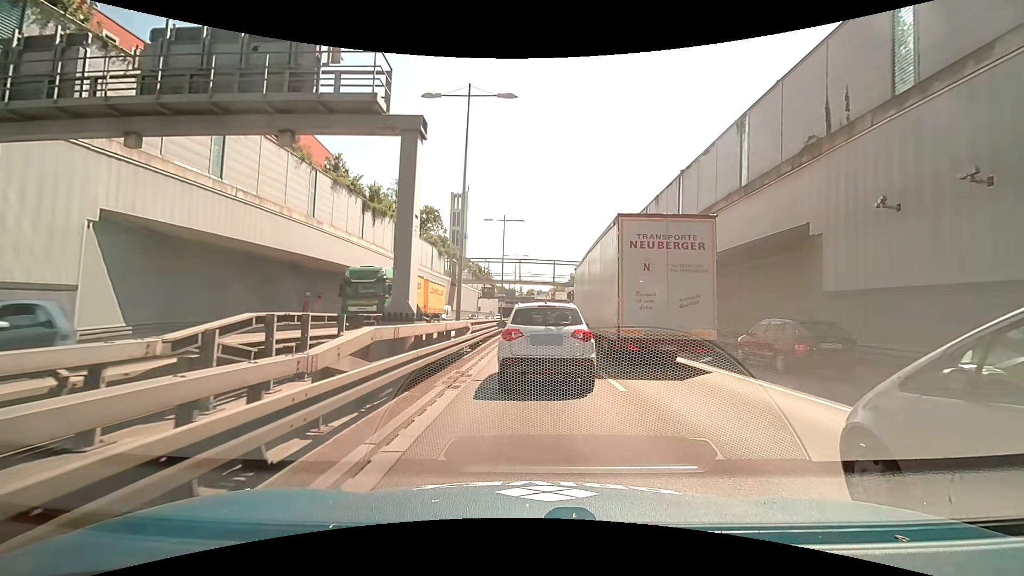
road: trunk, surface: asphalt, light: Day
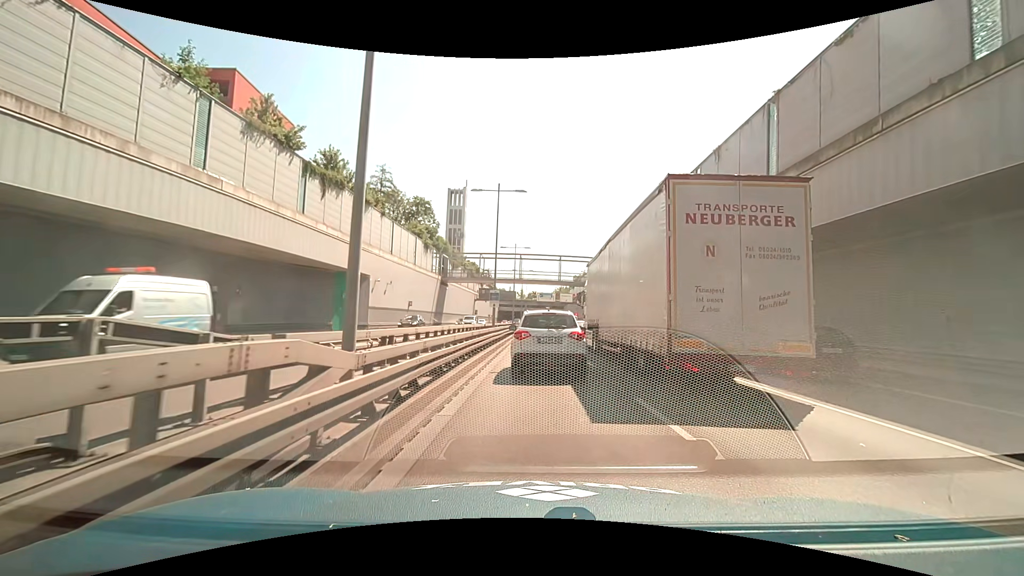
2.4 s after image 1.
(0.0, +12.5) m; 0°
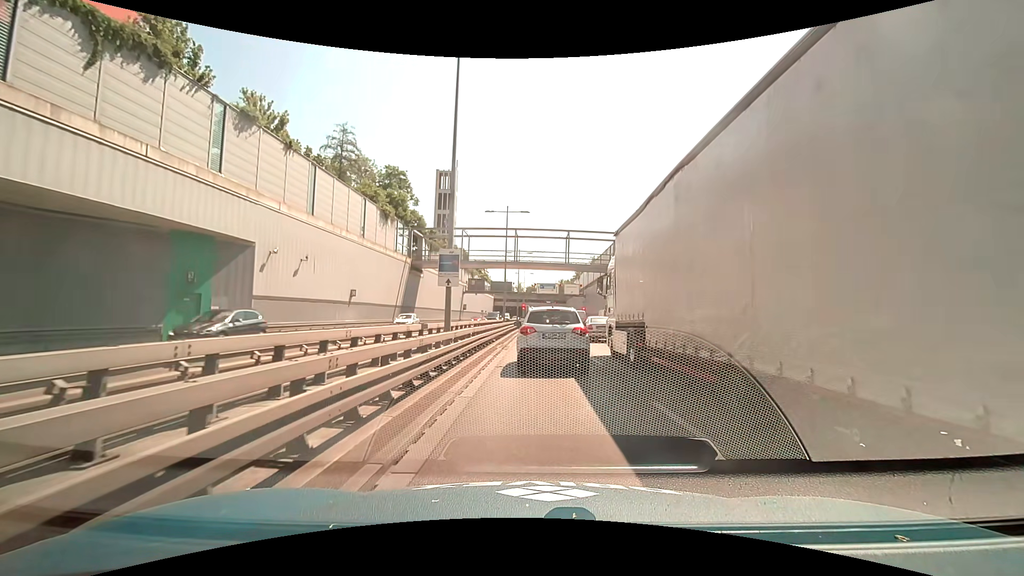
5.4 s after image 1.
(+0.2, +18.7) m; +1°
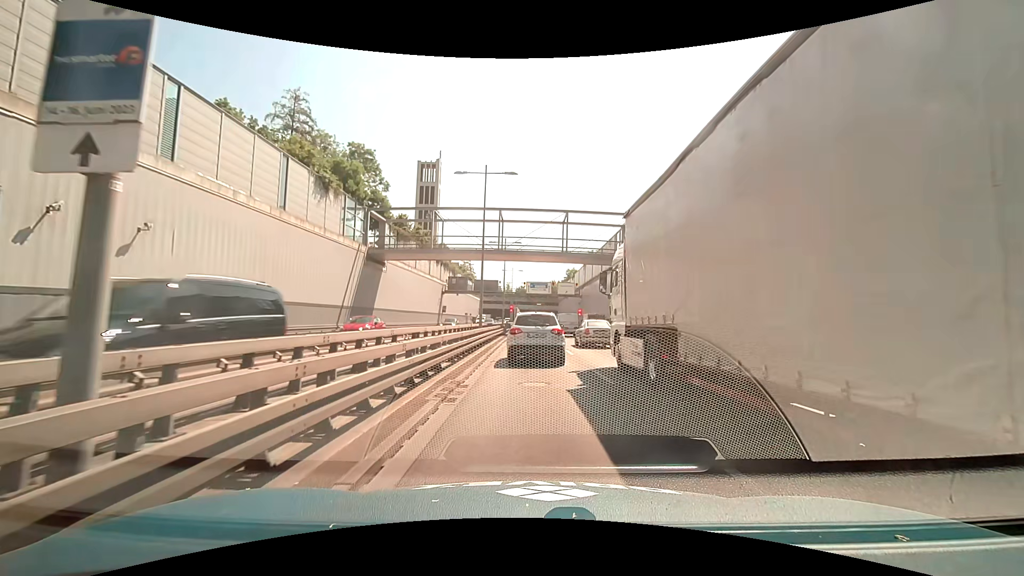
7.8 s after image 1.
(0.0, +12.5) m; 0°
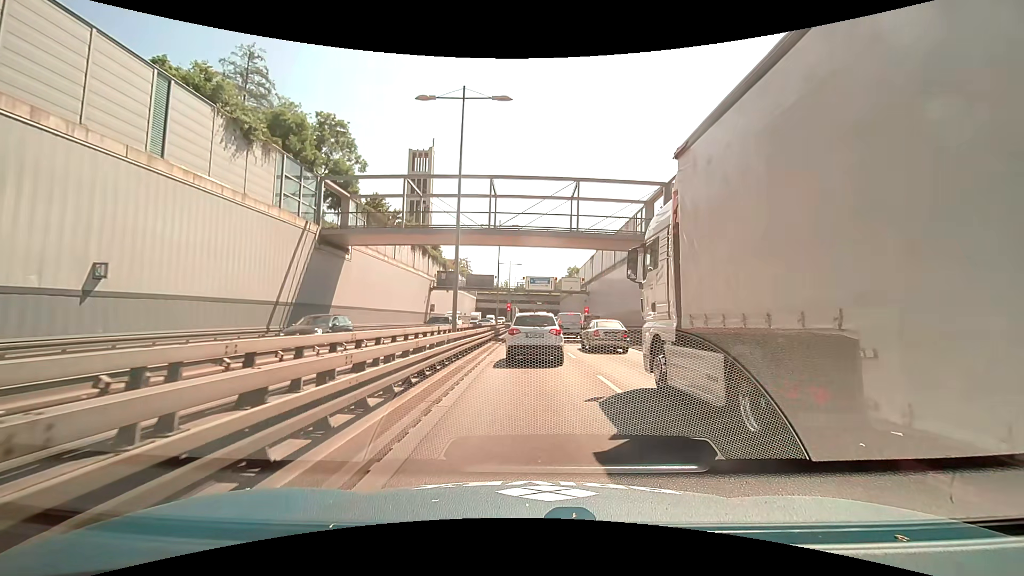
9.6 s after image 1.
(0.0, +10.5) m; -1°
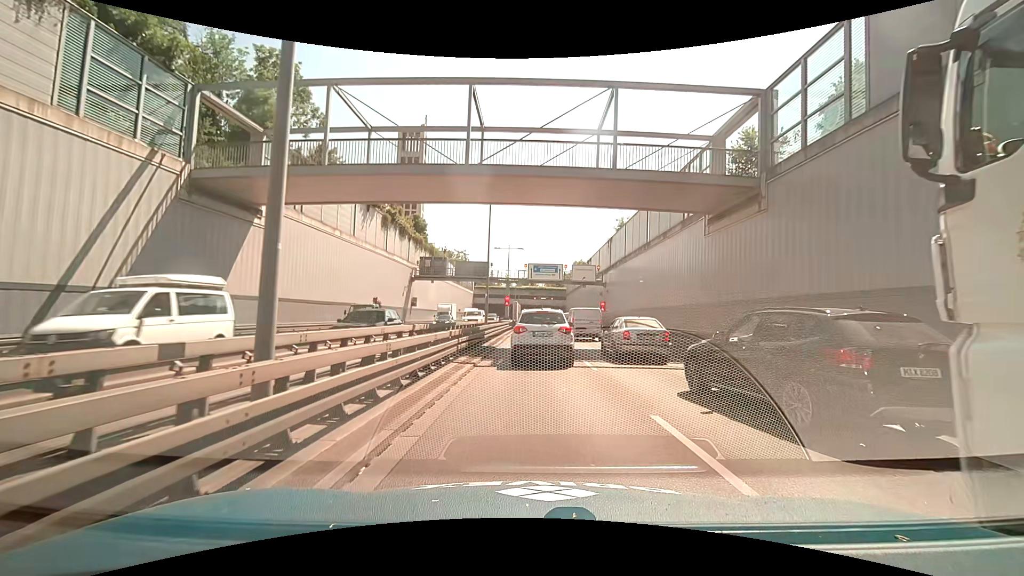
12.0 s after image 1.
(+0.2, +14.2) m; +1°
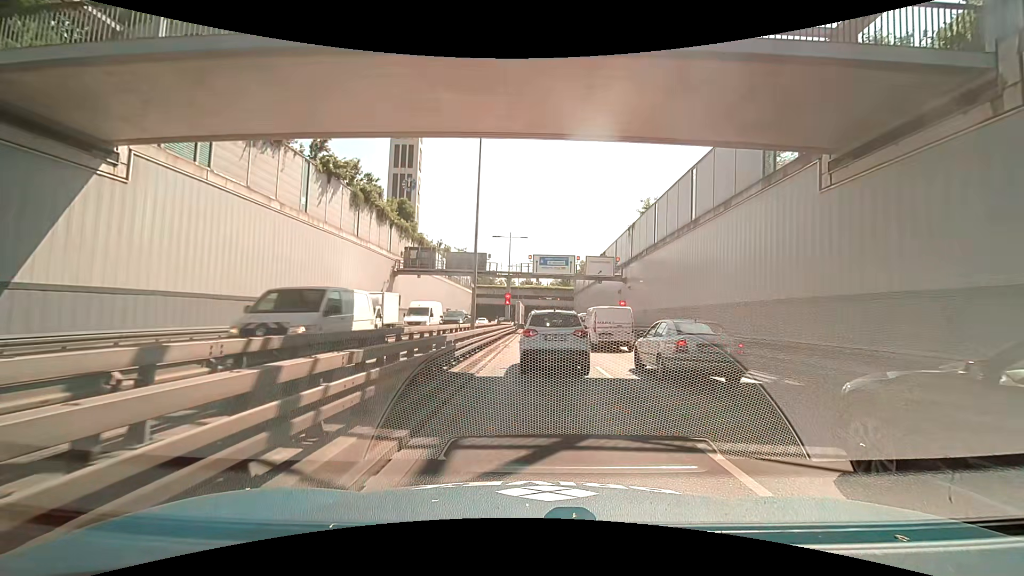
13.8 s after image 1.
(-0.1, +10.4) m; -1°
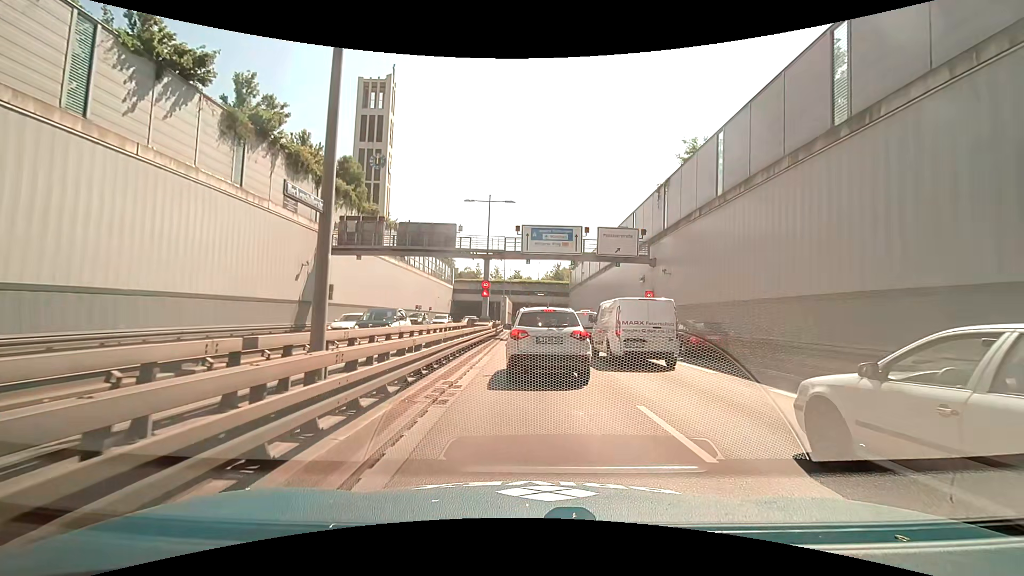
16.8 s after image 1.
(+0.3, +15.8) m; +2°
(0, +10) (0, +20) (0, +30) (0, +40) (0, +50) (0, +60) (0, +70) (-1, +80) (-1, +90) (-1, +100) m
